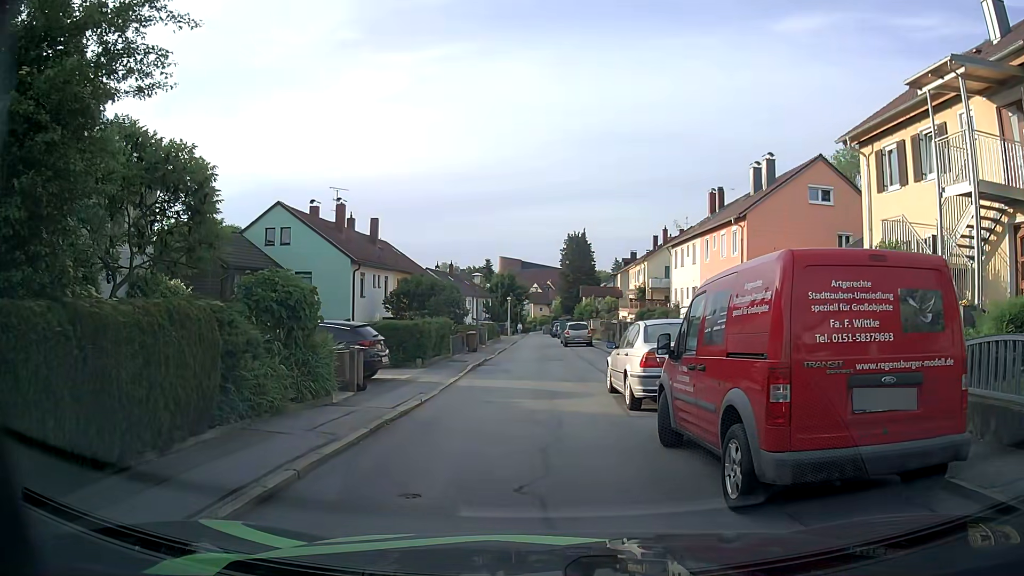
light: Day
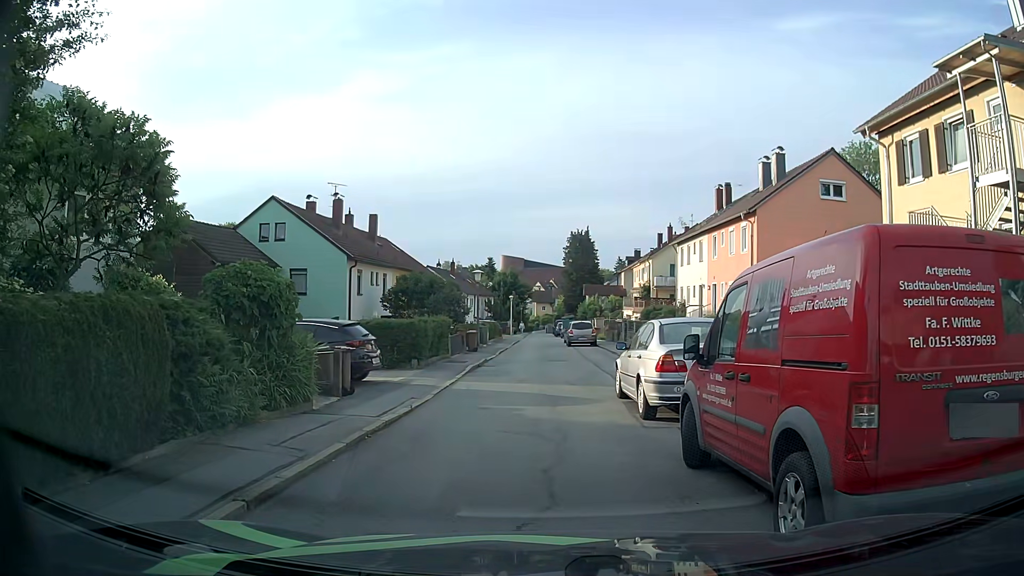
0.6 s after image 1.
(0.0, +1.1) m; 0°
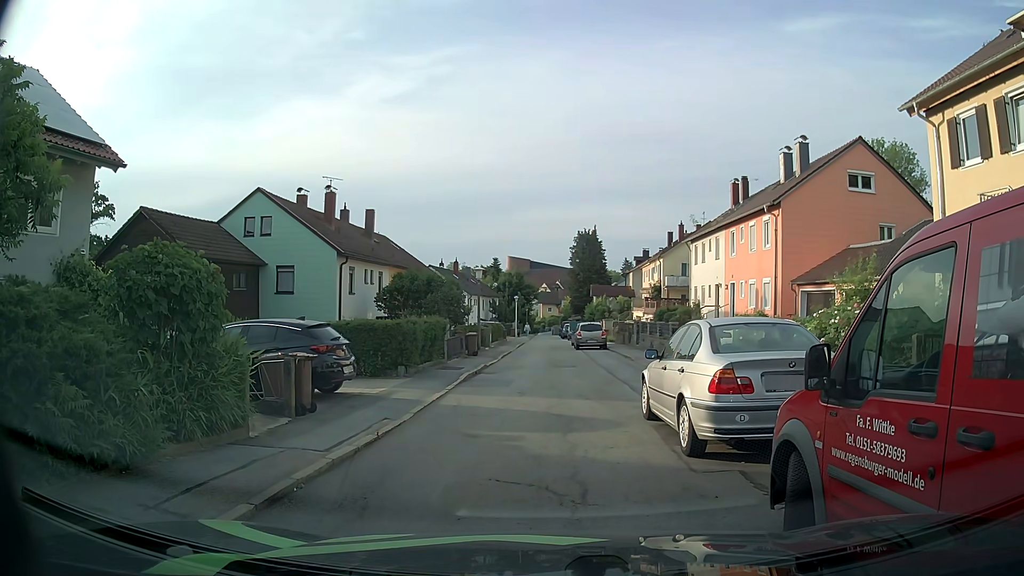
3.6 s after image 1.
(0.0, +2.4) m; -1°
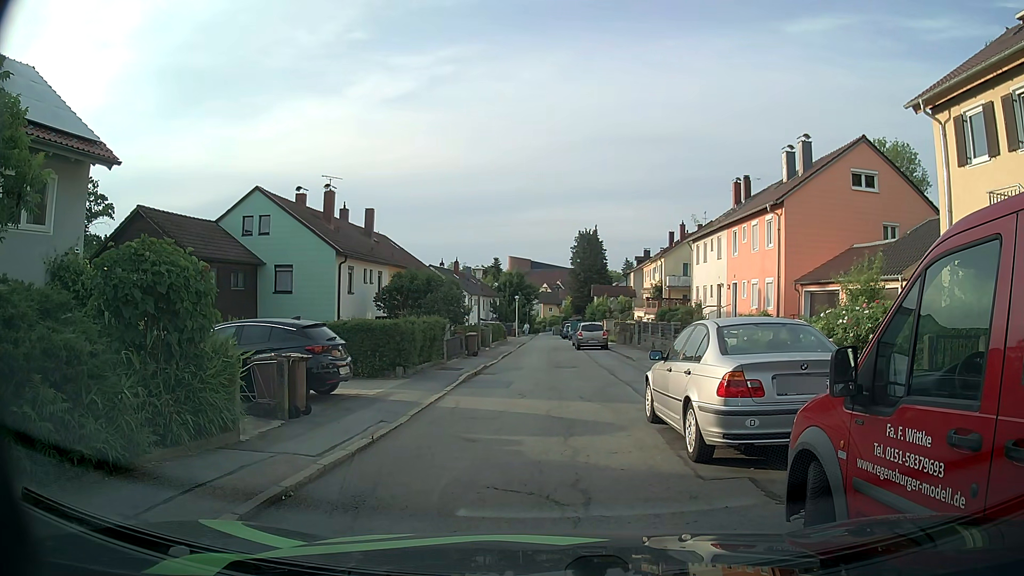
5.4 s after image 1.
(0.0, +0.3) m; 0°
